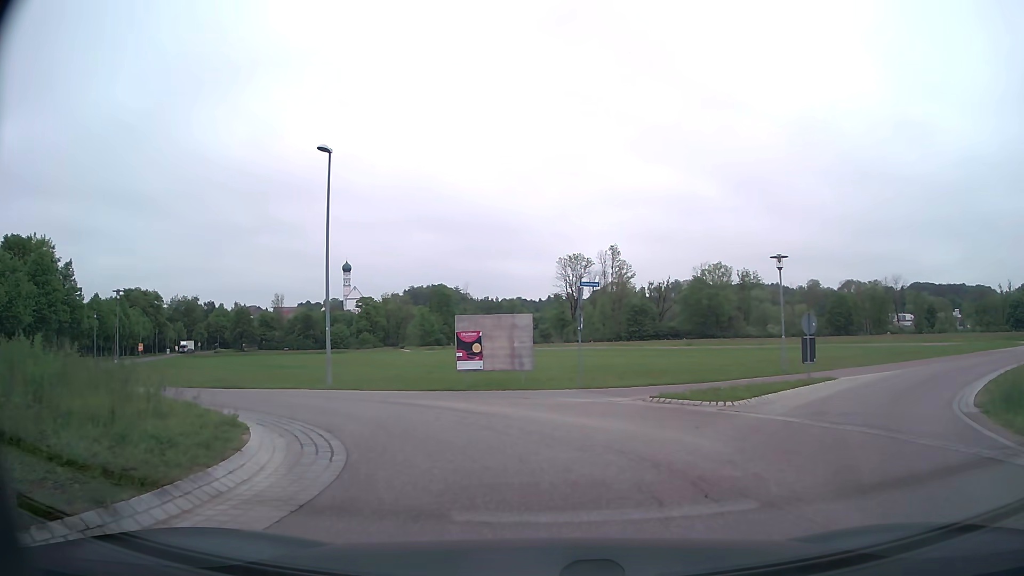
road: tertiary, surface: asphalt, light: Day
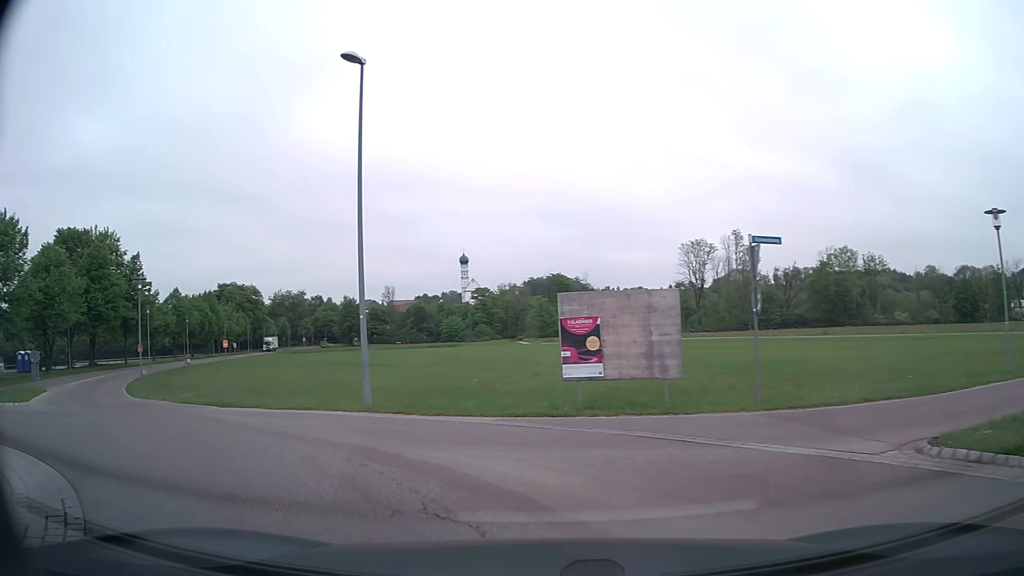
(-0.4, +8.2) m; -10°
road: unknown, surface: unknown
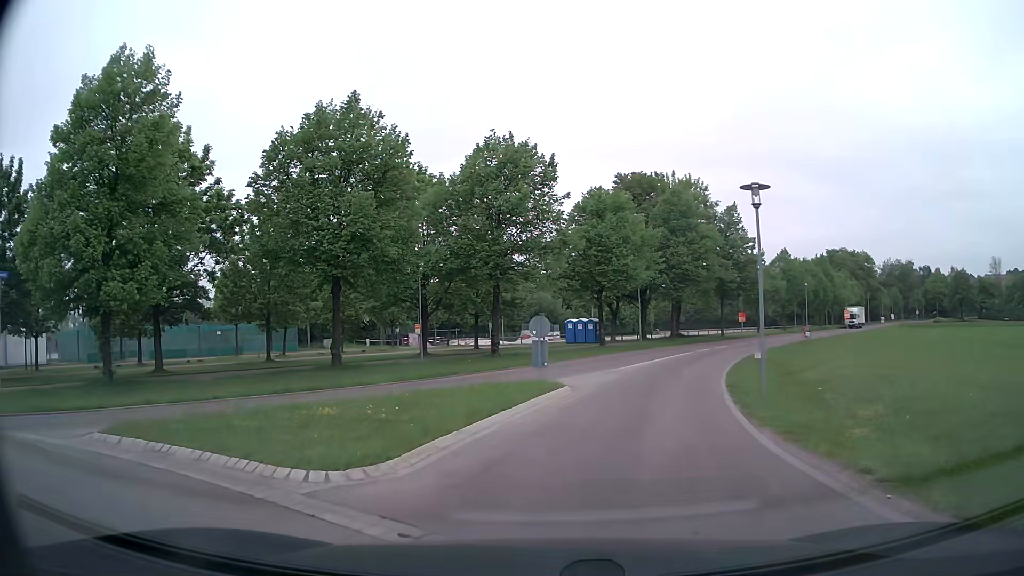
(-7.5, +12.3) m; -52°
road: tertiary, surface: asphalt
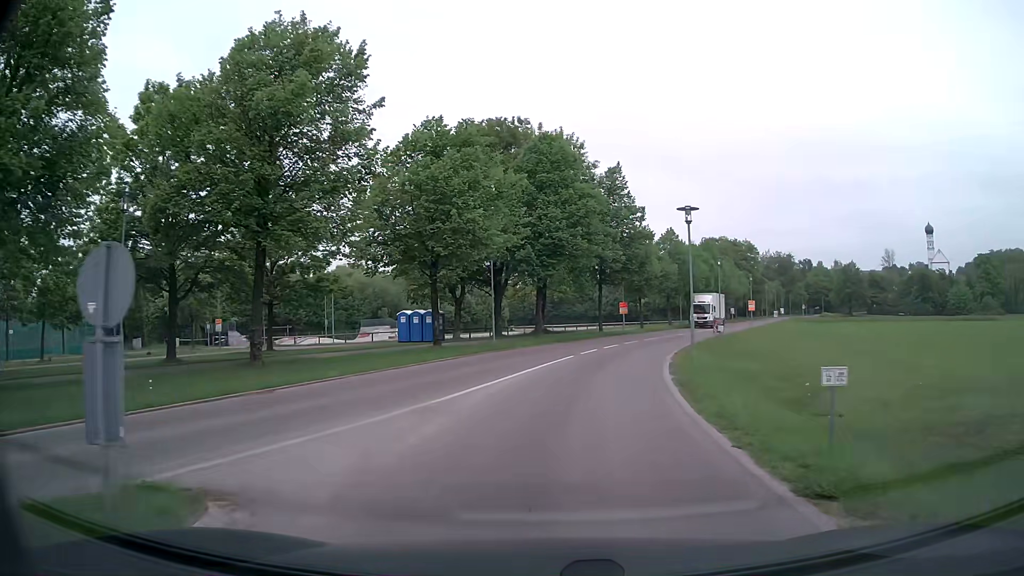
(+1.6, +14.1) m; +12°
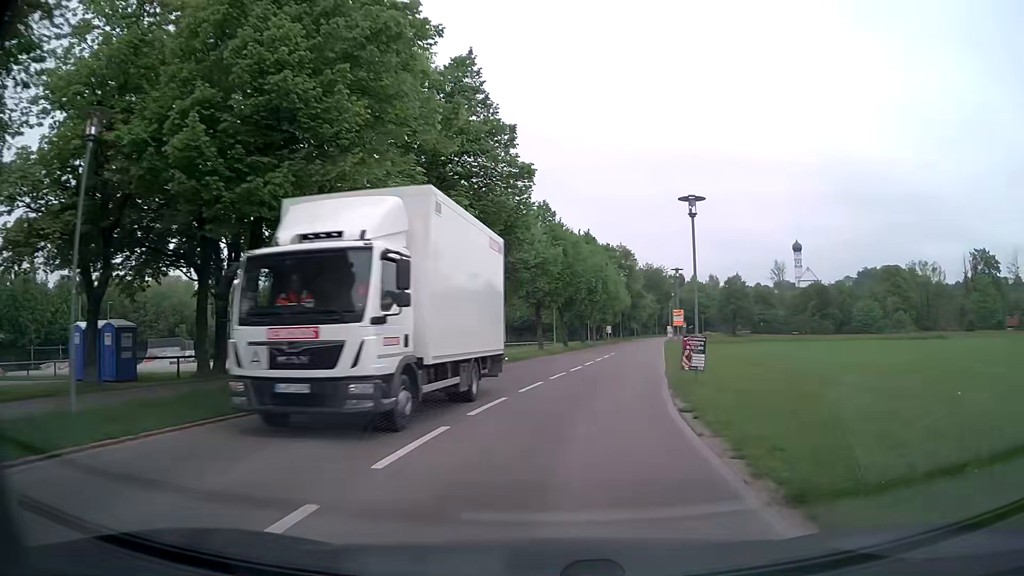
(+2.3, +24.1) m; +12°
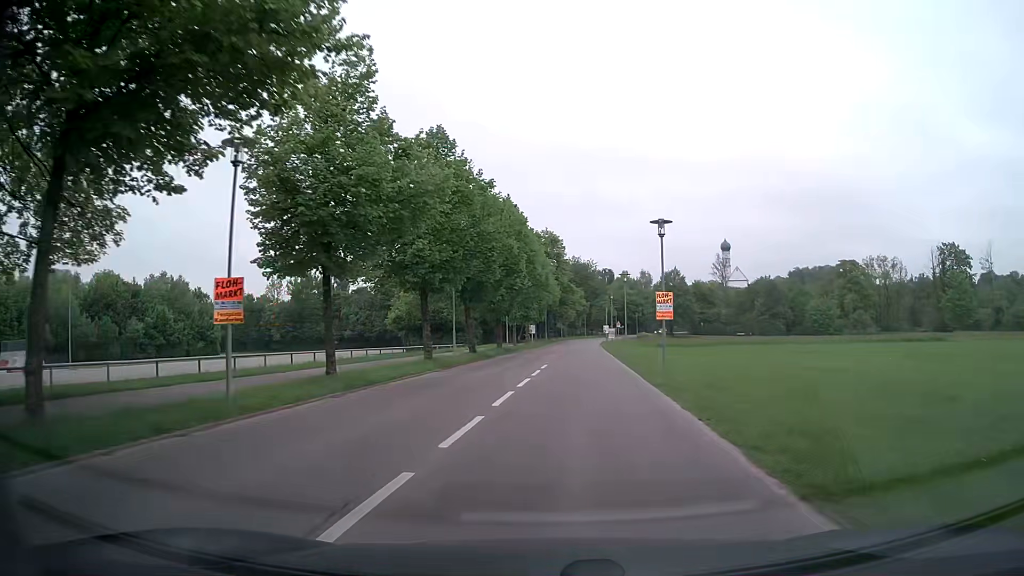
(+1.1, +16.9) m; +7°
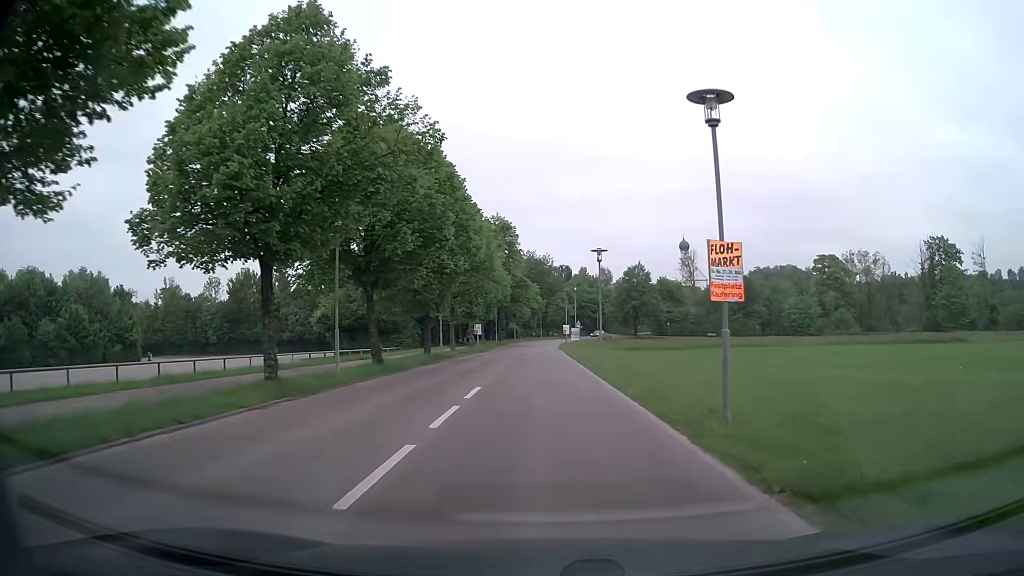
(+0.4, +12.2) m; +4°
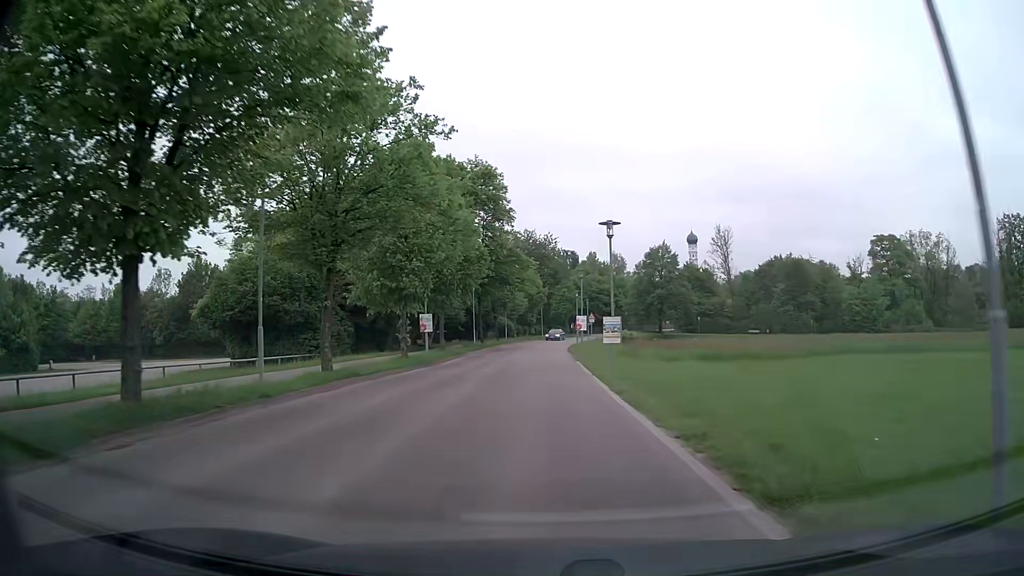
(+0.1, +26.4) m; 0°
(0, +10) (0, +20) (0, +30) (0, +40) (0, +50) (0, +60) (+1, +70) (+2, +80) (+4, +90) (+7, +99) m
